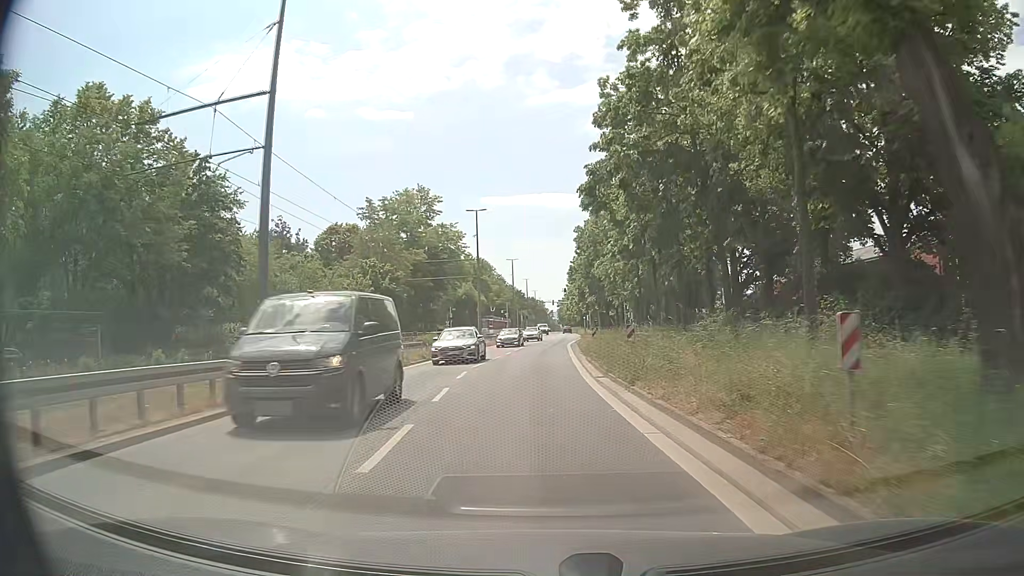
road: tertiary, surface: asphalt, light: Day
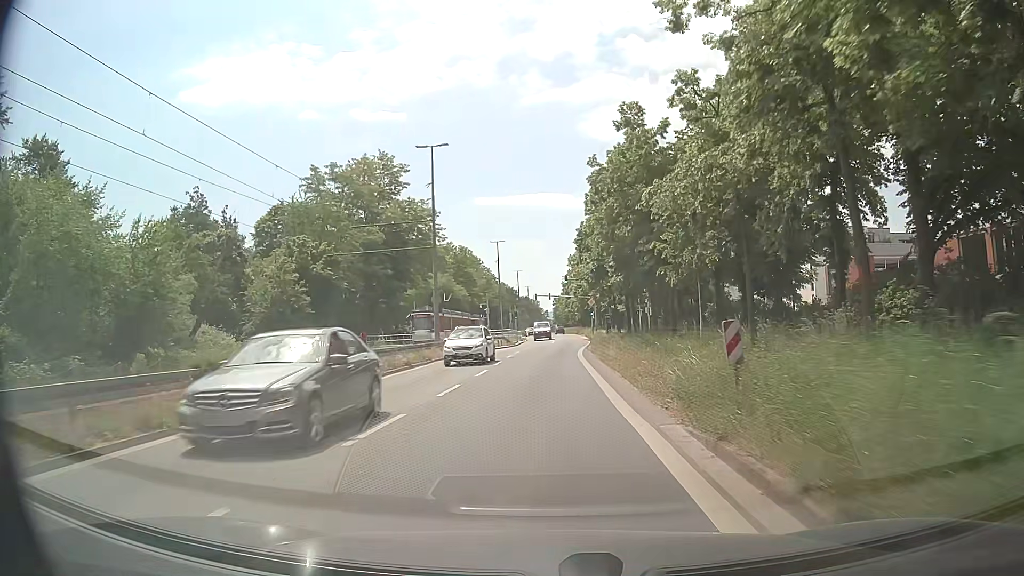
(-0.2, +22.5) m; 0°
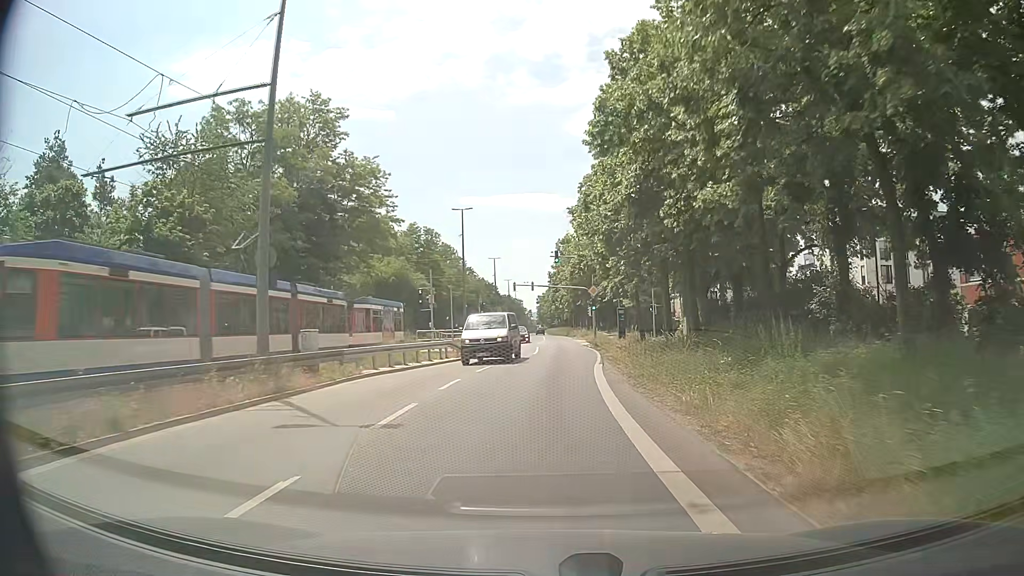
(+0.2, +22.7) m; +1°
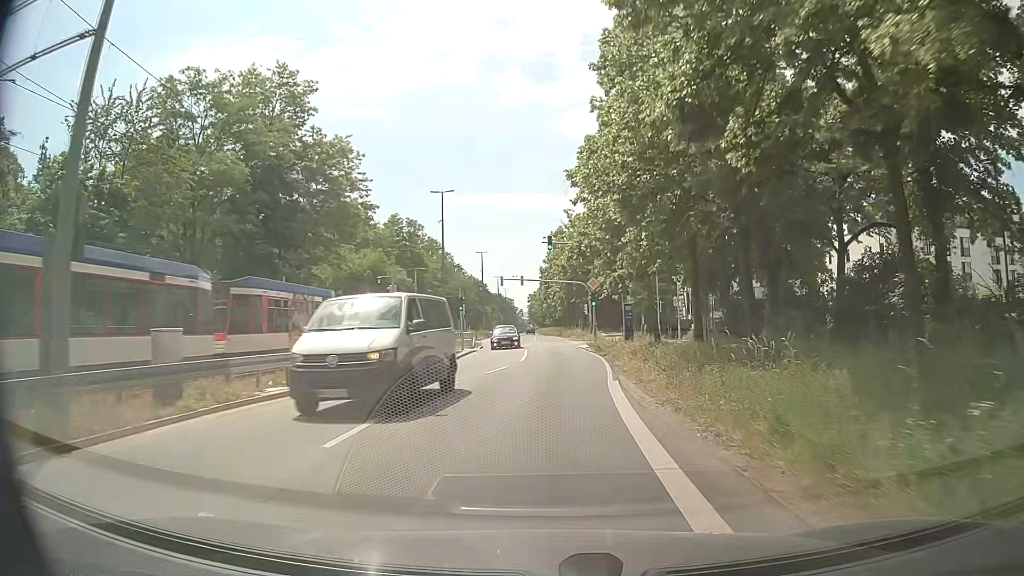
(+0.1, +7.6) m; +1°
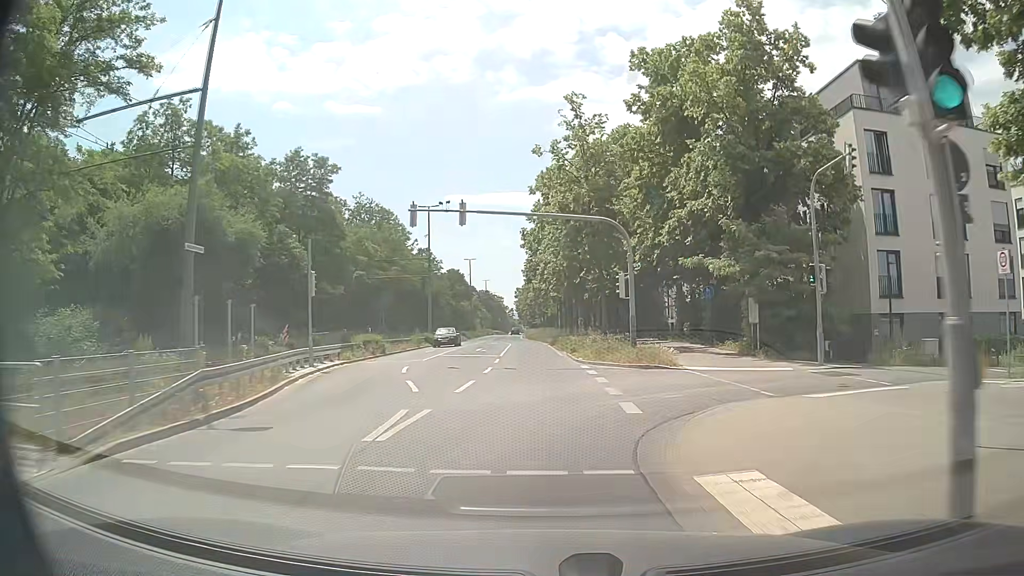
(+1.0, +37.4) m; +1°
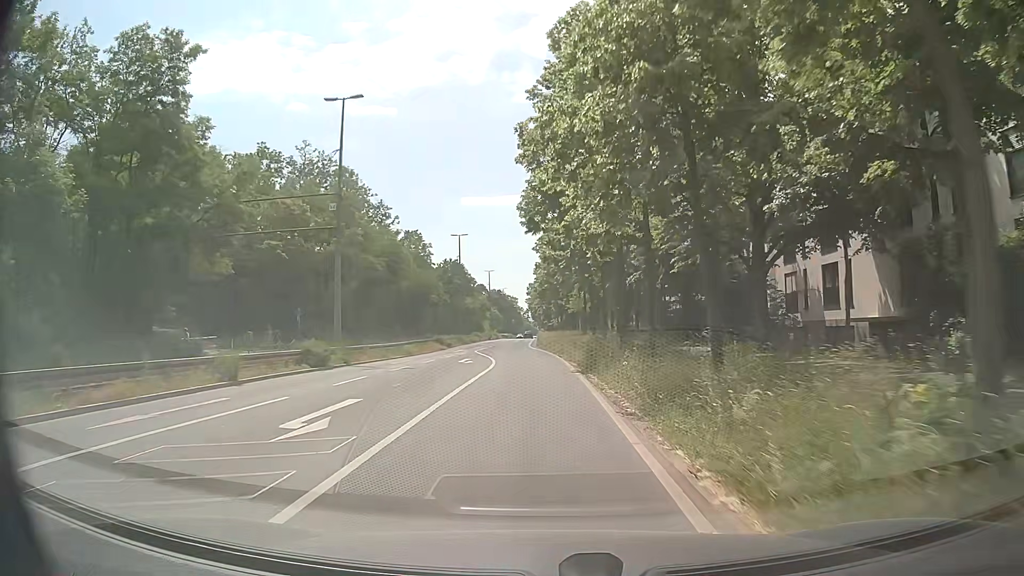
(-0.3, +30.1) m; -2°
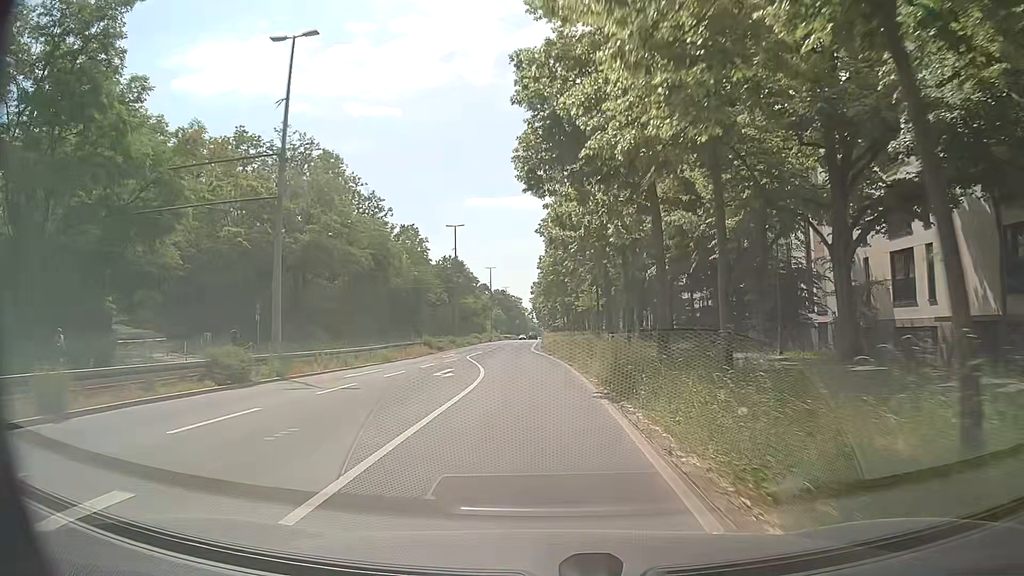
(-0.1, +7.7) m; -1°
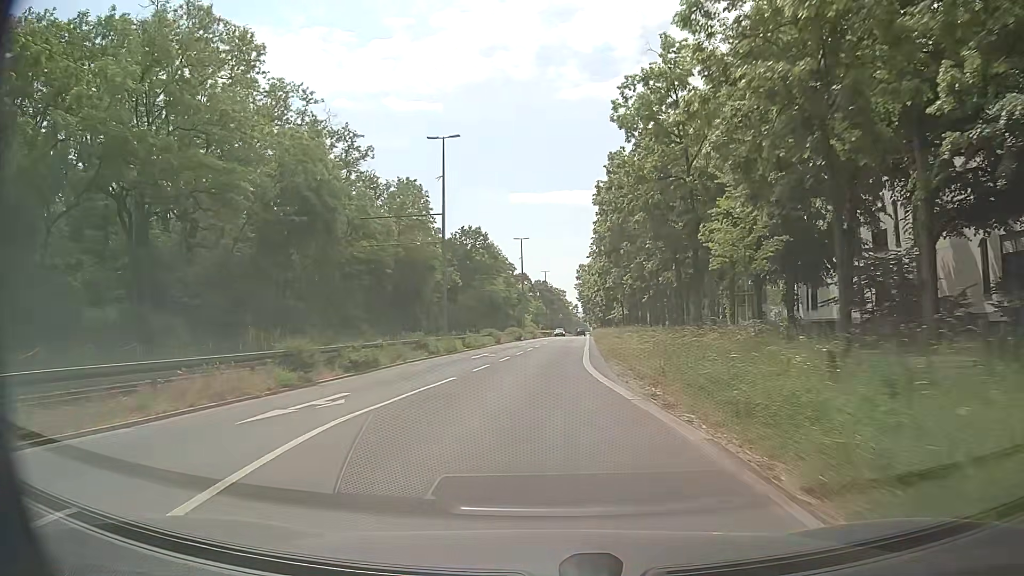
(-0.8, +31.1) m; -3°
(0, +10) (0, +20) (0, +30) (0, +40) (+1, +50) (+1, +60) (+2, +70) (+2, +80) (+3, +90) (+3, +100) m
